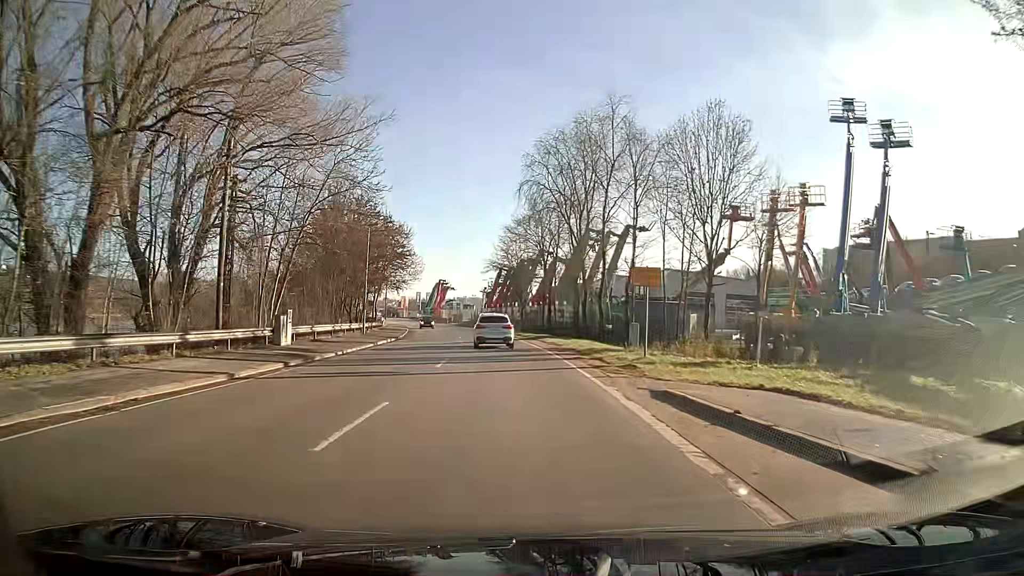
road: primary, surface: asphalt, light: Day
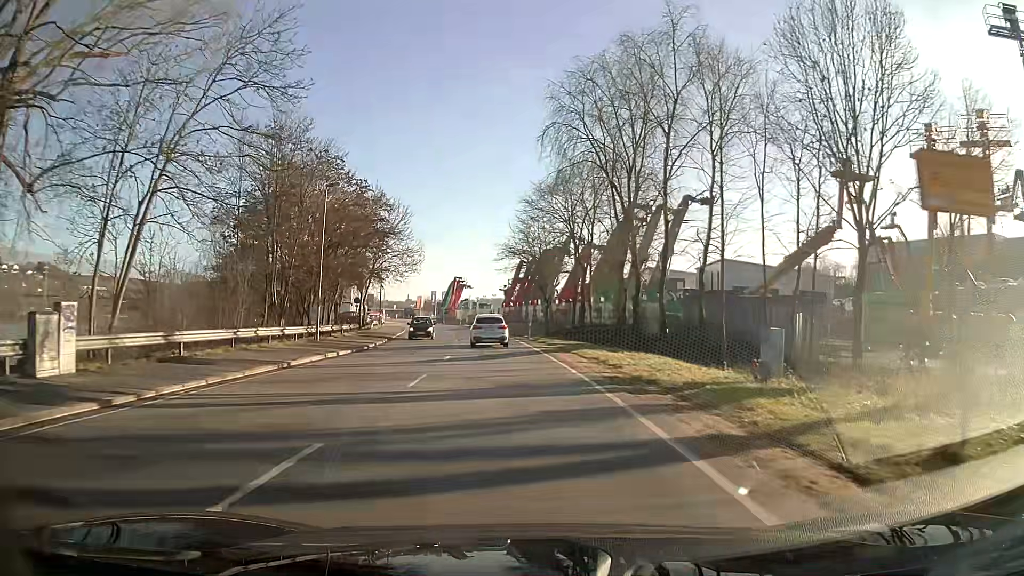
(-0.4, +15.6) m; -3°
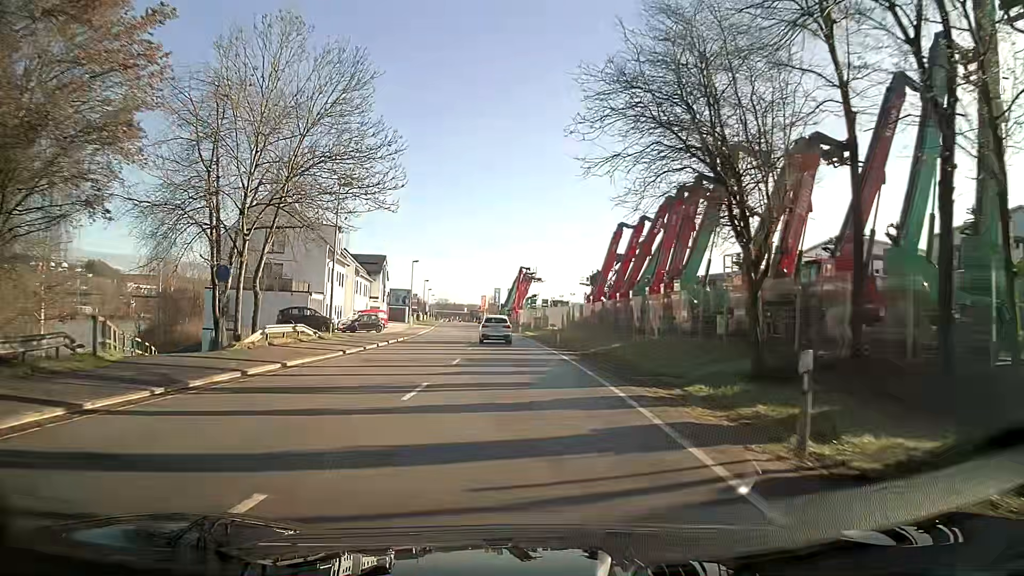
(-2.1, +38.6) m; -6°
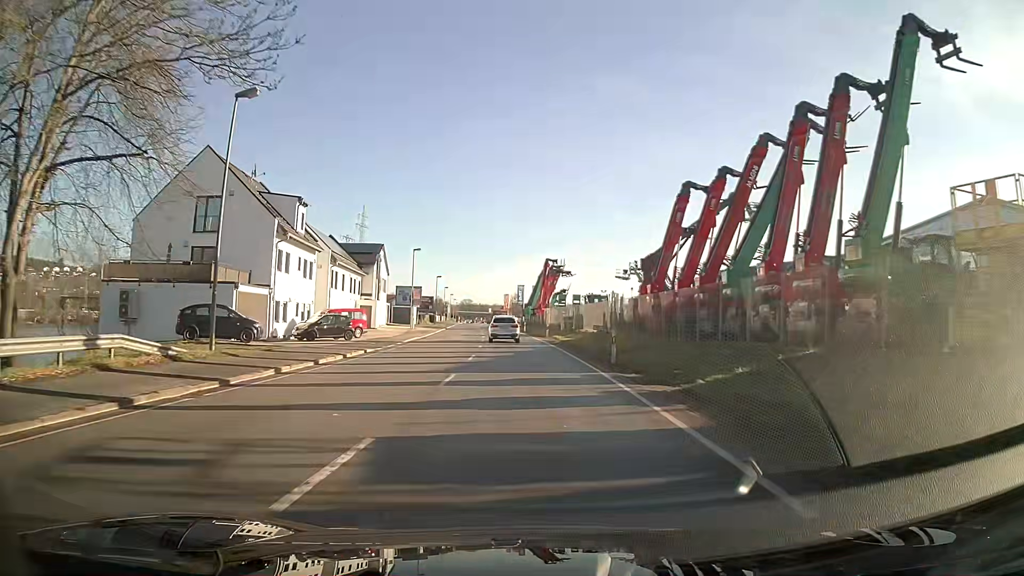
(-0.2, +15.5) m; -2°
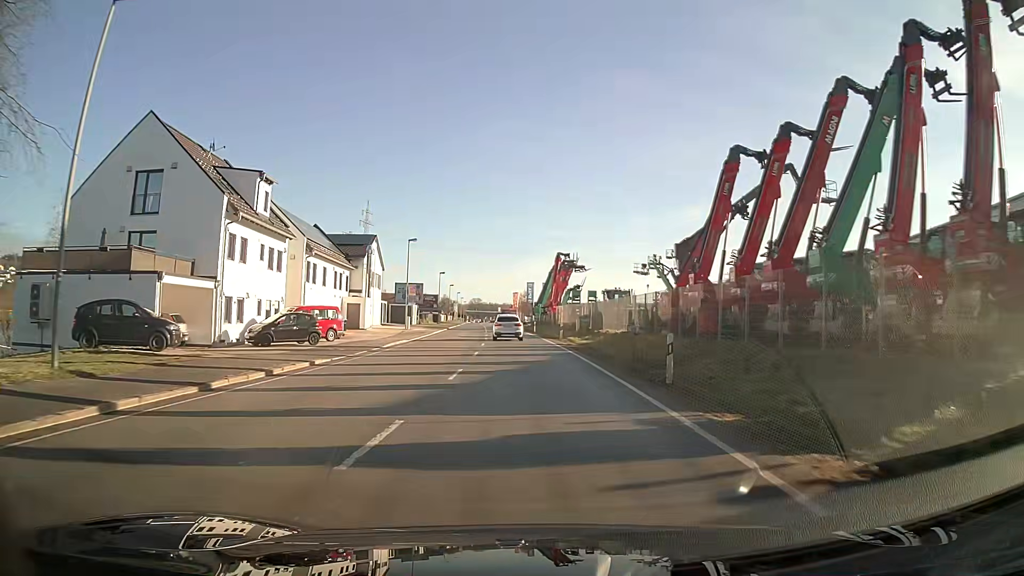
(-0.1, +7.8) m; -1°
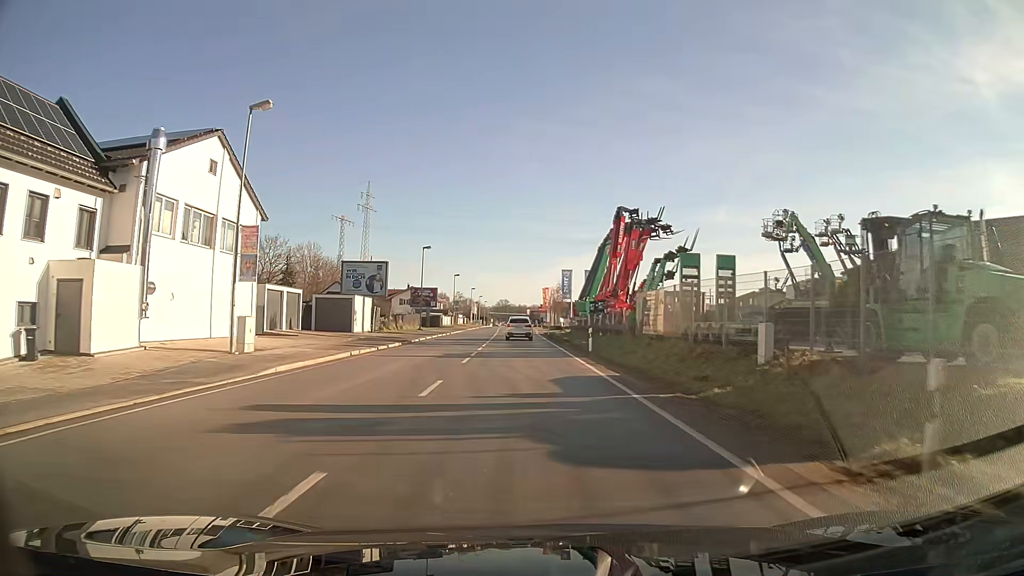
(-0.9, +39.5) m; -3°
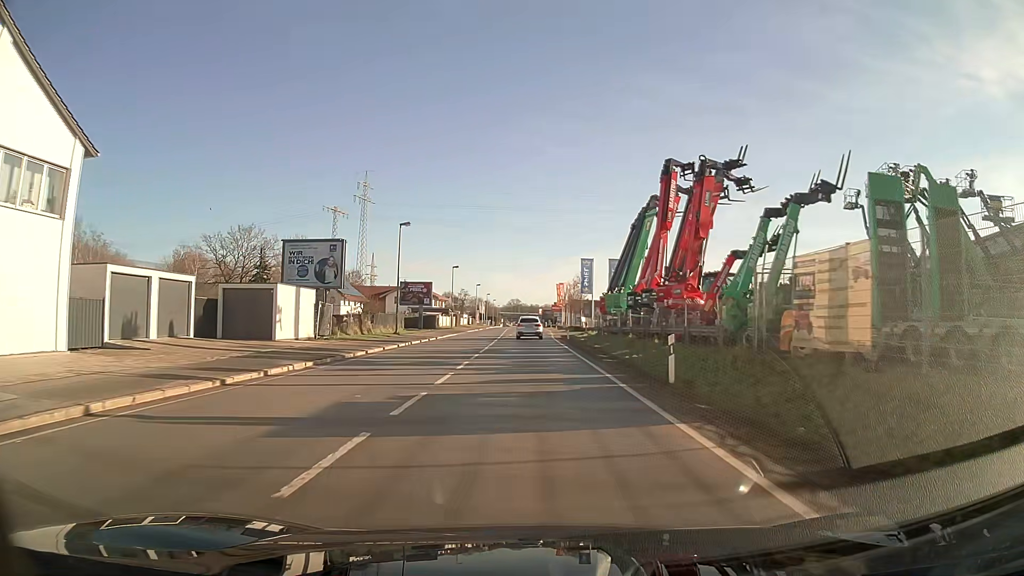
(-0.1, +16.1) m; -1°
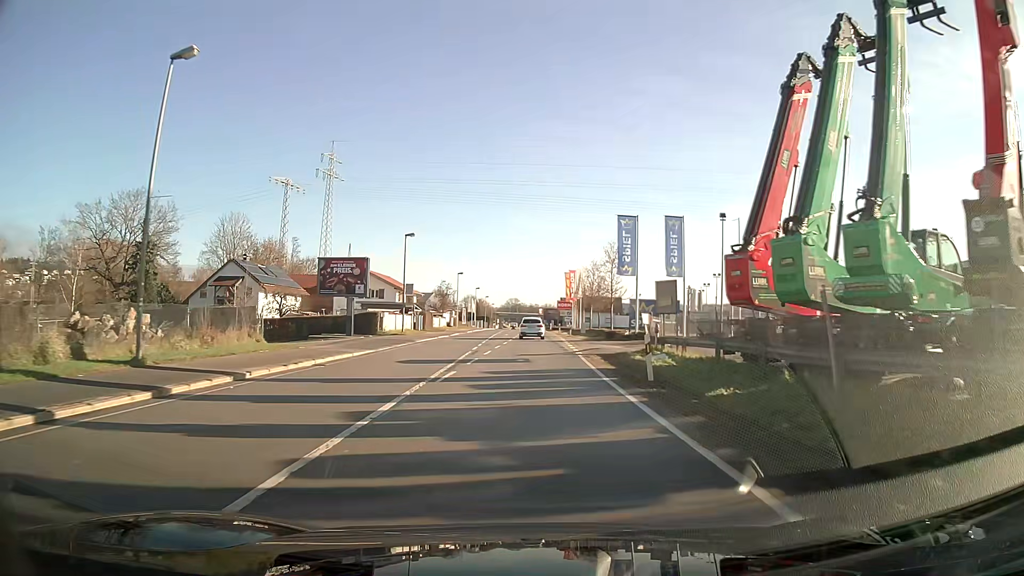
(-0.1, +32.6) m; 0°
(0, +10) (0, +20) (0, +30) (0, +40) (0, +50) (0, +60) (0, +70) (0, +80) (0, +90) (0, +100) m
